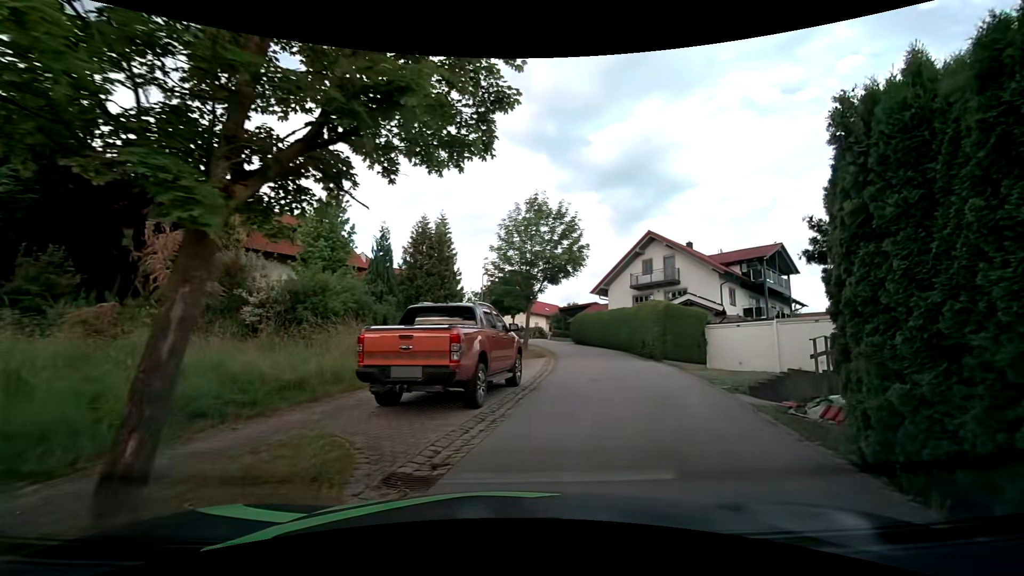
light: Day
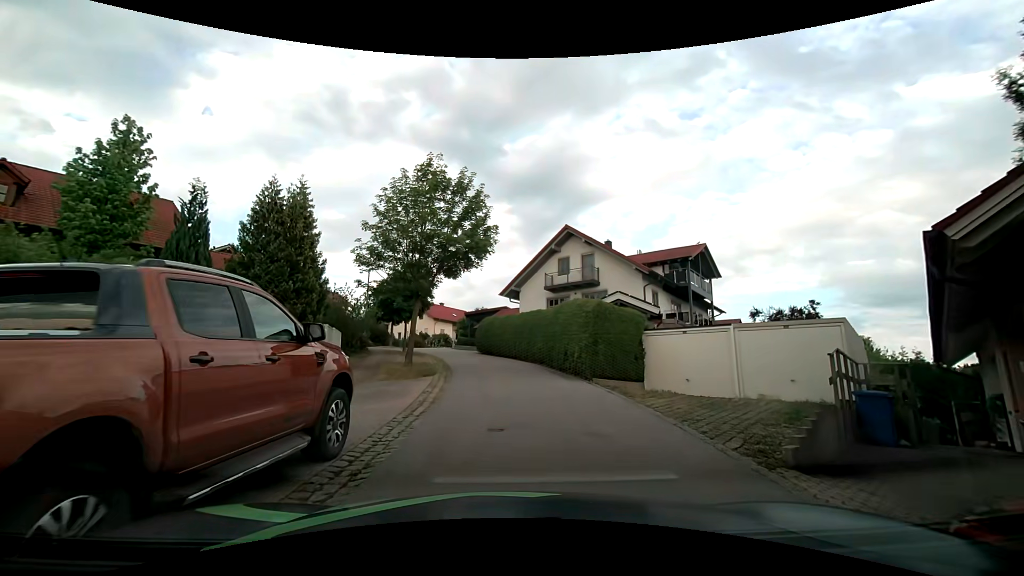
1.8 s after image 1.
(+0.9, +6.1) m; +11°
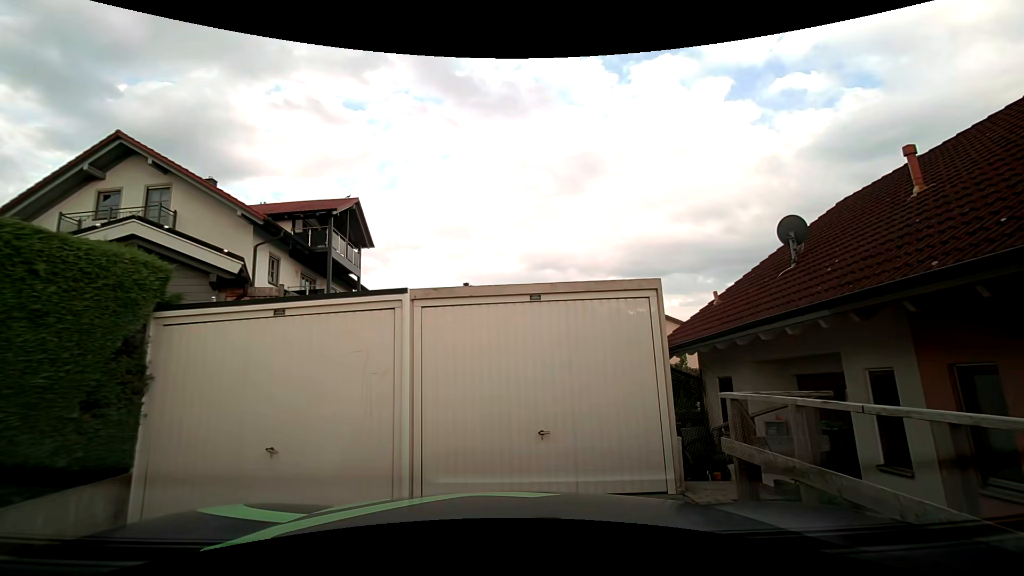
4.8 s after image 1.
(+3.0, +10.6) m; +39°
